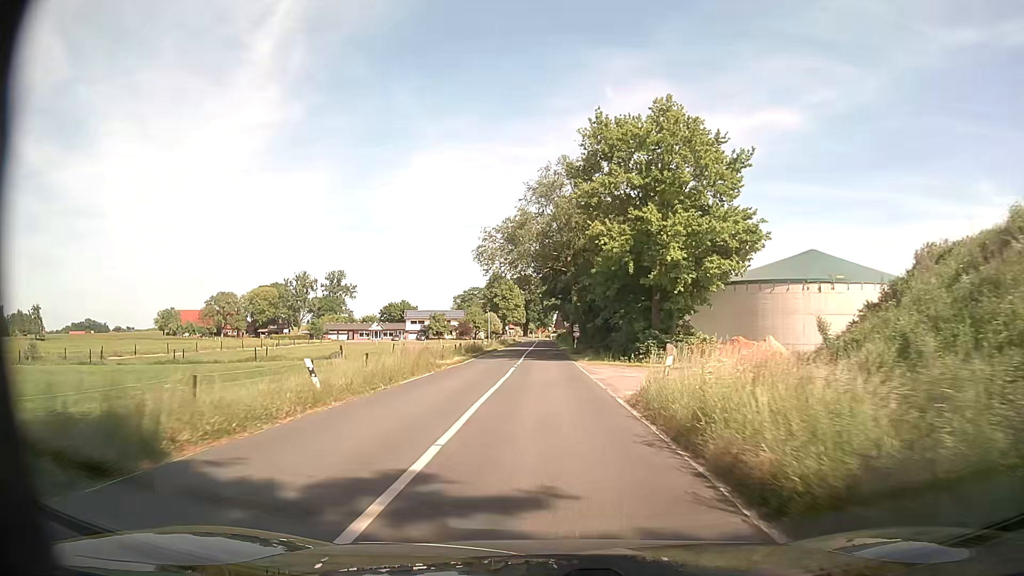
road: secondary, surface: asphalt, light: Day
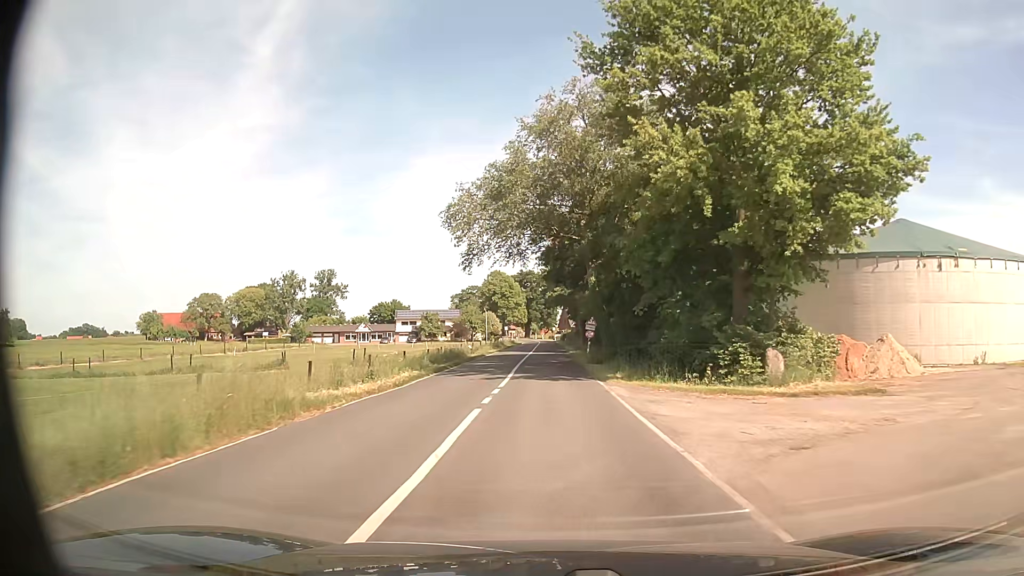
(-0.1, +15.6) m; 0°
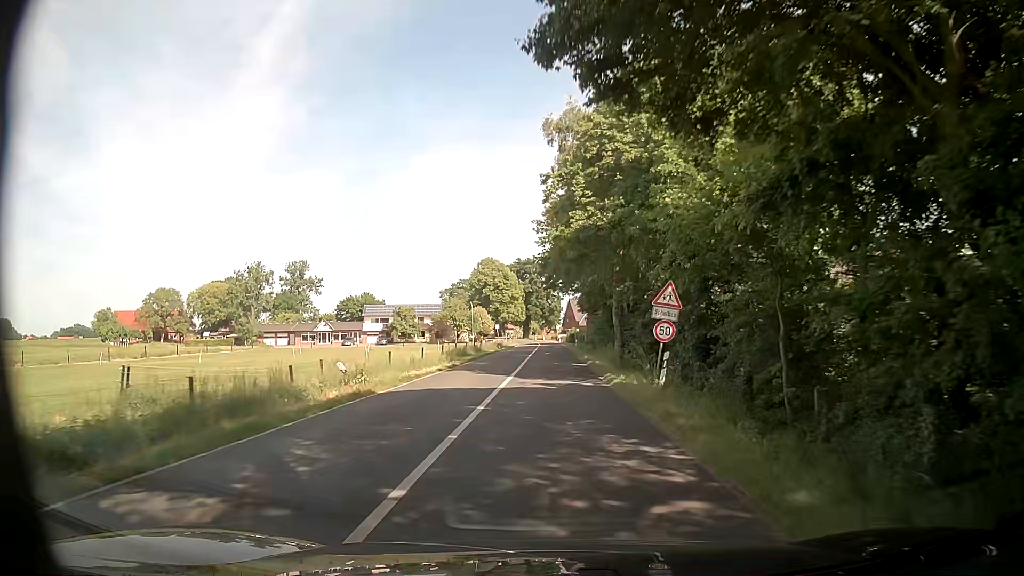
(-0.2, +31.2) m; -1°
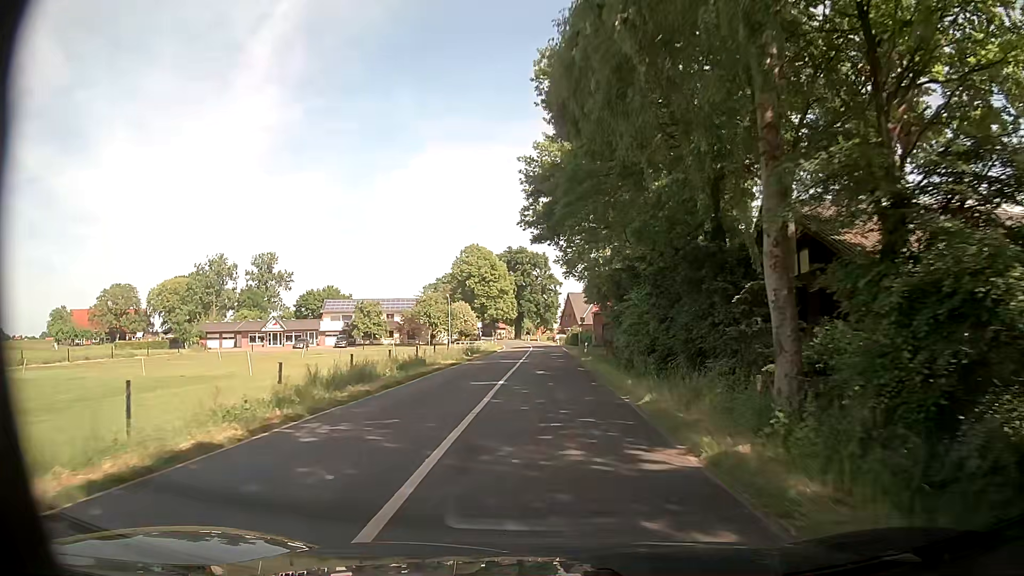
(+0.3, +23.3) m; +2°
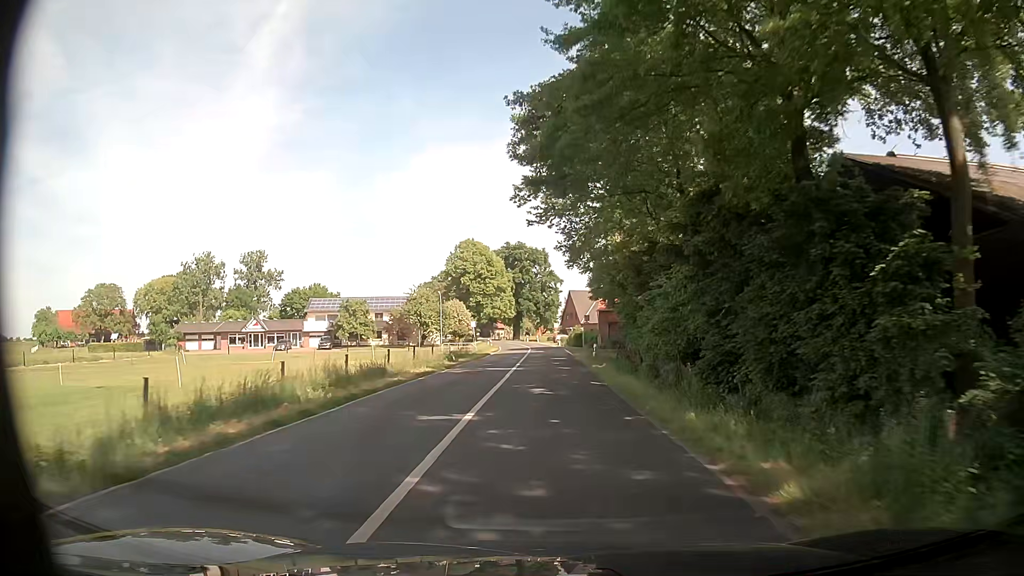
(-0.1, +7.8) m; -1°
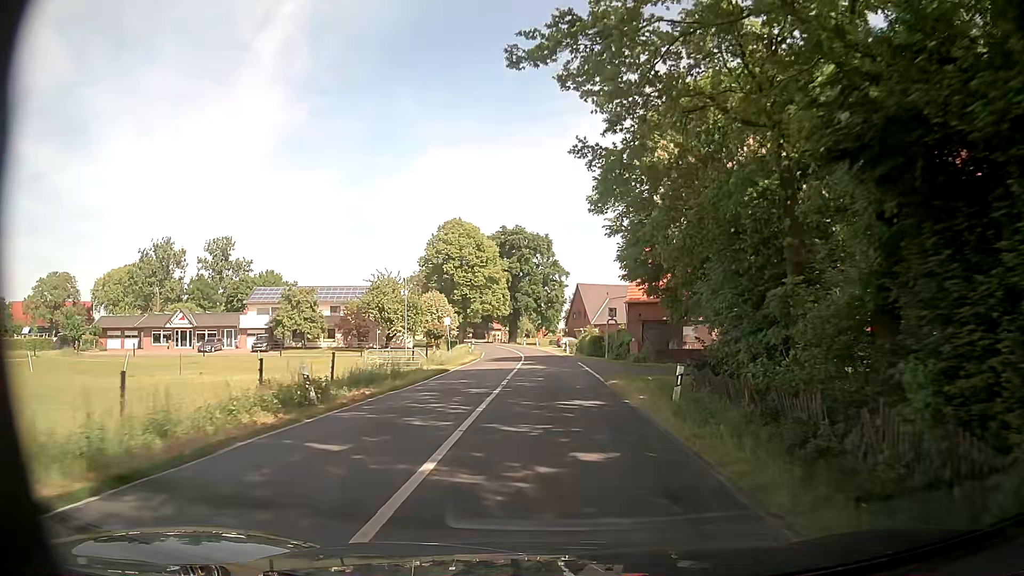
(-0.1, +23.3) m; -1°
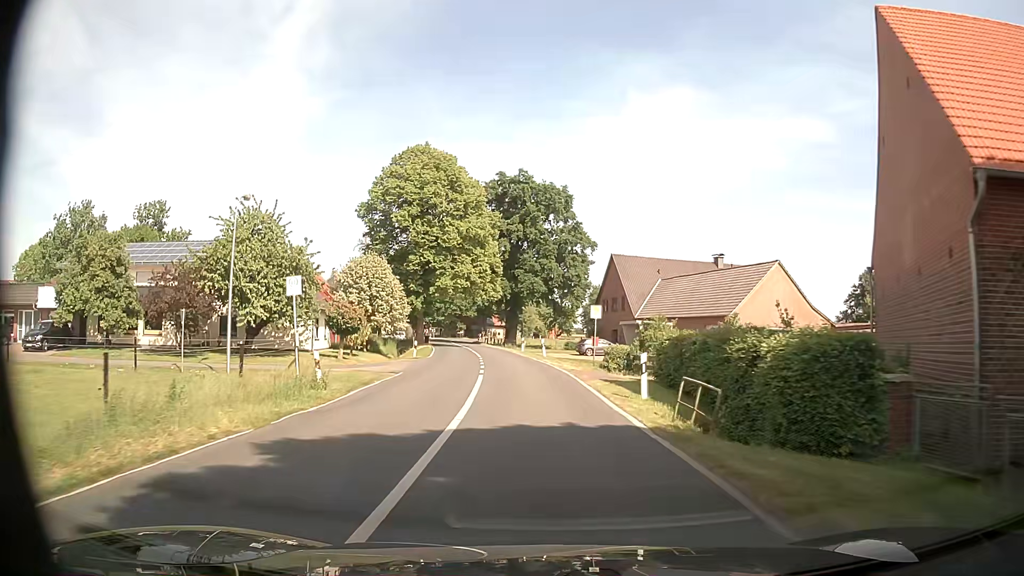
(+0.4, +38.8) m; 0°
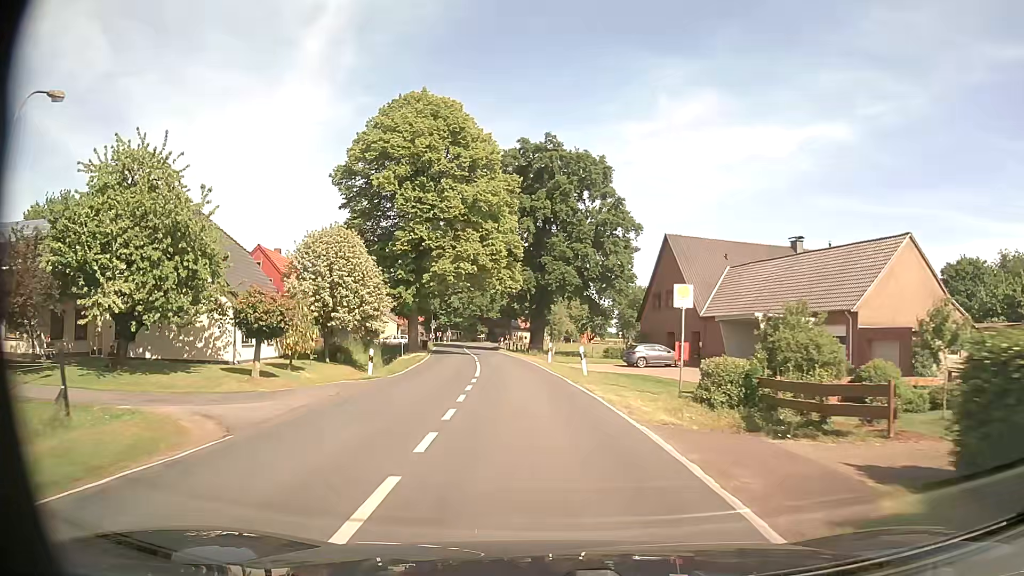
(-0.3, +15.5) m; -3°
(0, +10) (-1, +20) (-1, +30) (-2, +40) (-4, +50) (-5, +60) (-6, +70) (-7, +80) (-8, +90) (-8, +100) m
